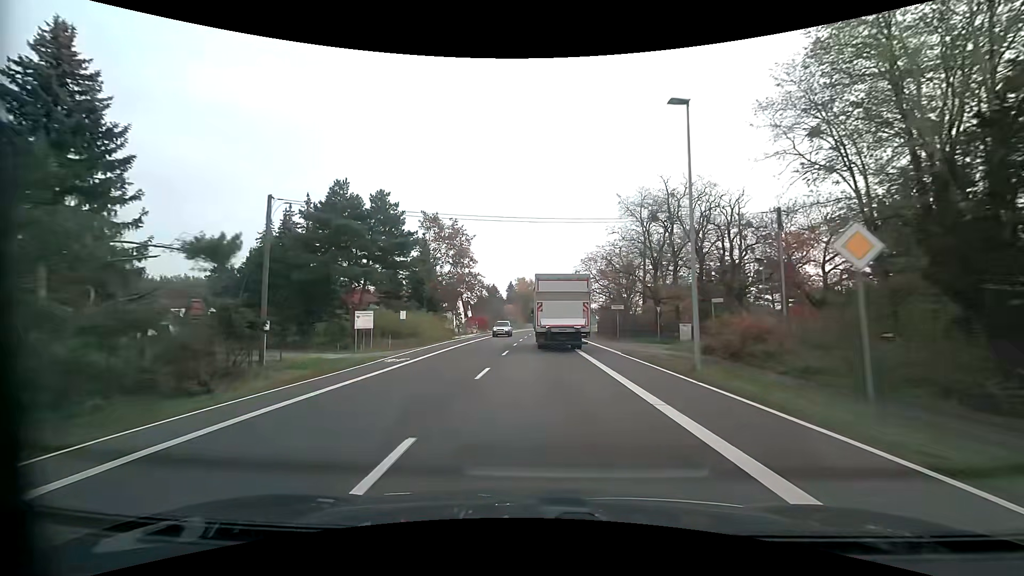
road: primary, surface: asphalt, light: Day
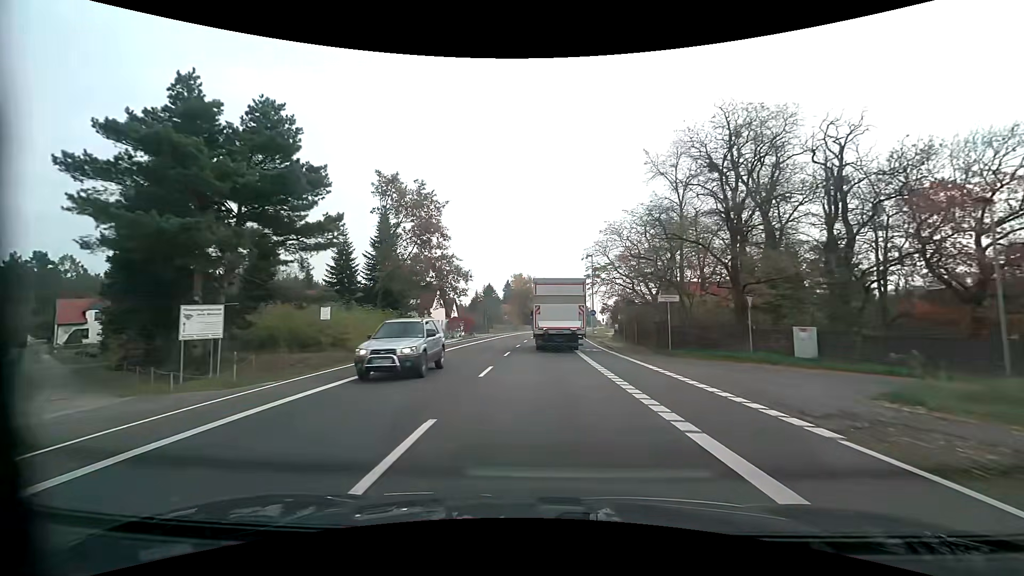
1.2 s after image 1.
(+0.1, +17.1) m; 0°
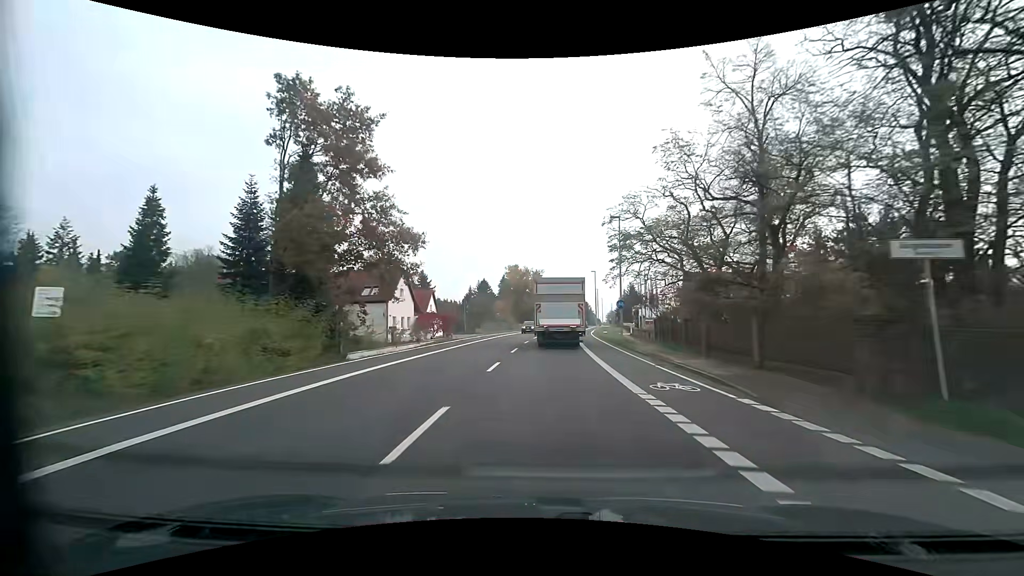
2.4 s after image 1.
(0.0, +17.2) m; 0°
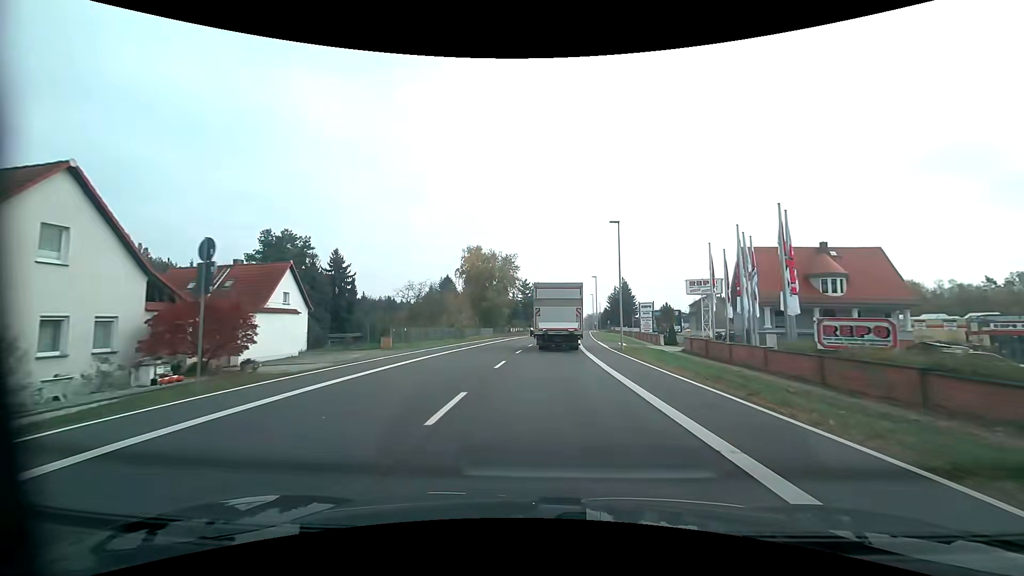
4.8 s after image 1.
(+0.7, +34.4) m; +3°
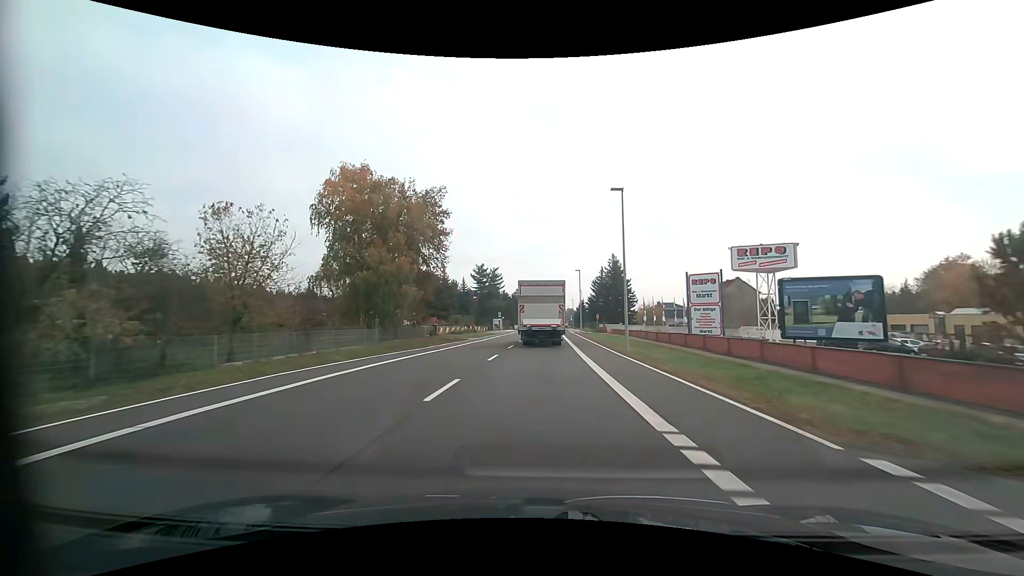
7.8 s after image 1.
(+1.7, +43.2) m; +3°
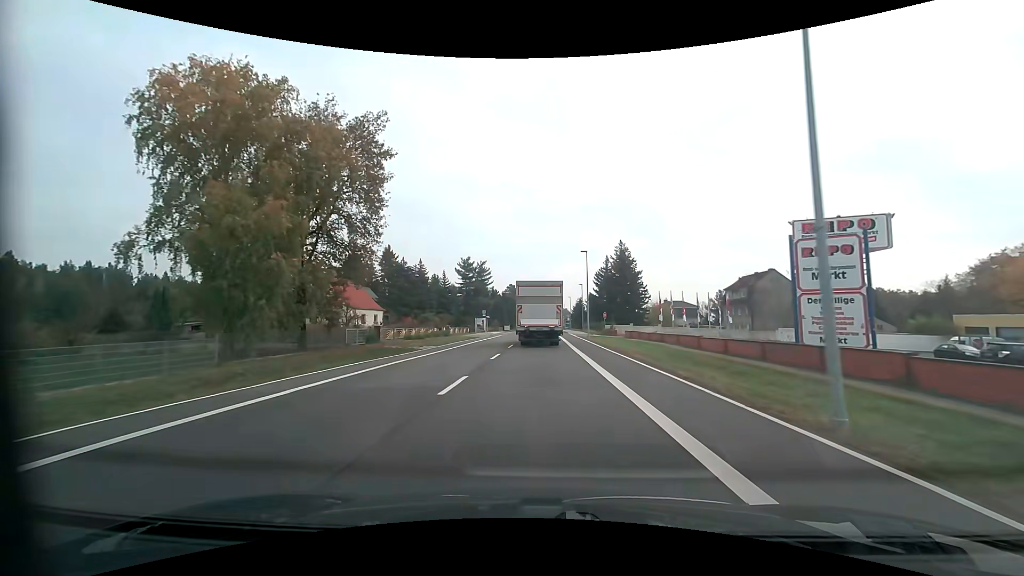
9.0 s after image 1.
(+0.2, +17.5) m; +1°
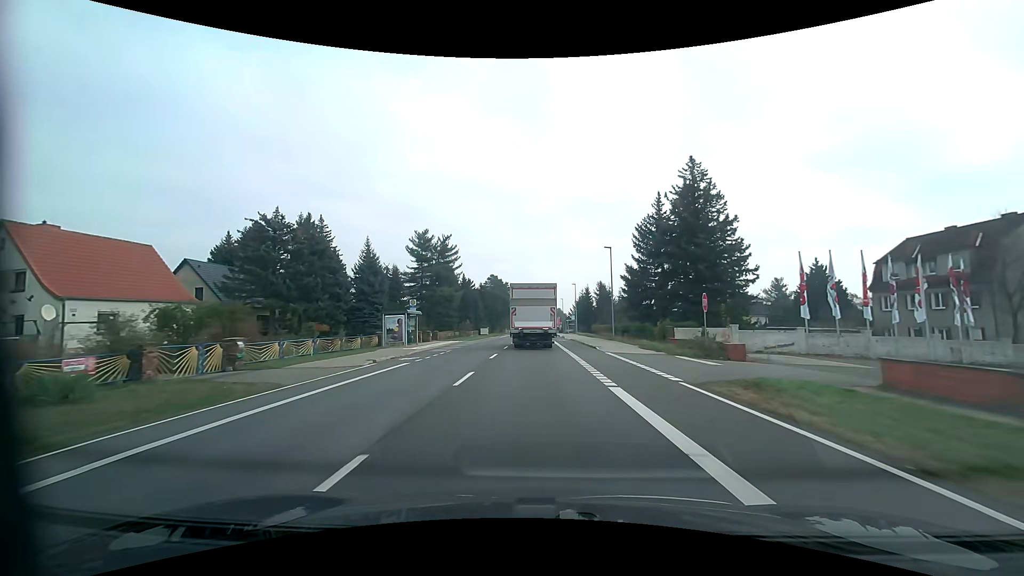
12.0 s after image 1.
(+0.6, +43.6) m; +1°
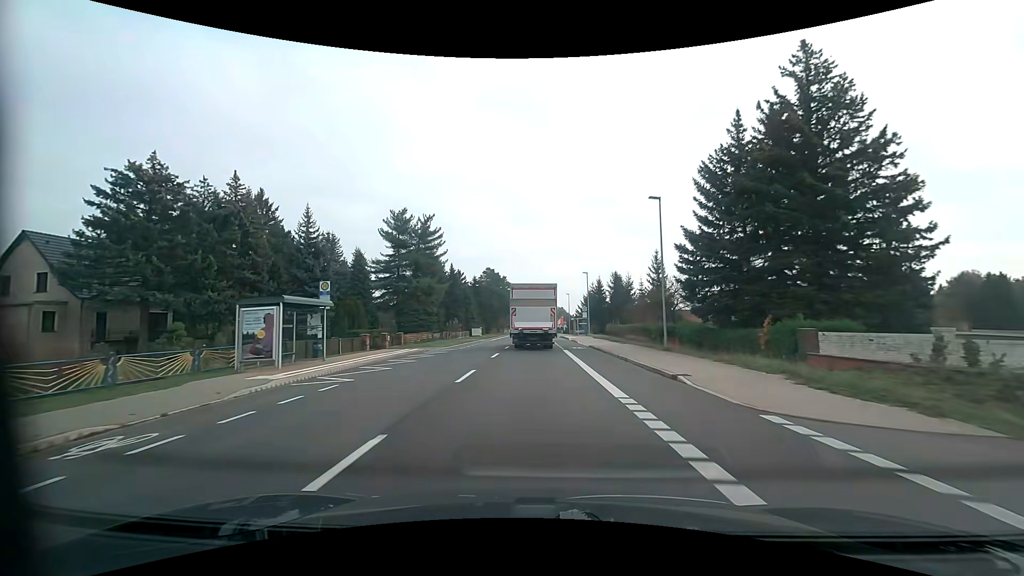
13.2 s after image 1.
(0.0, +17.4) m; 0°
(0, +10) (0, +20) (0, +30) (0, +40) (0, +50) (0, +60) (0, +70) (0, +80) (0, +90) (0, +100) m
